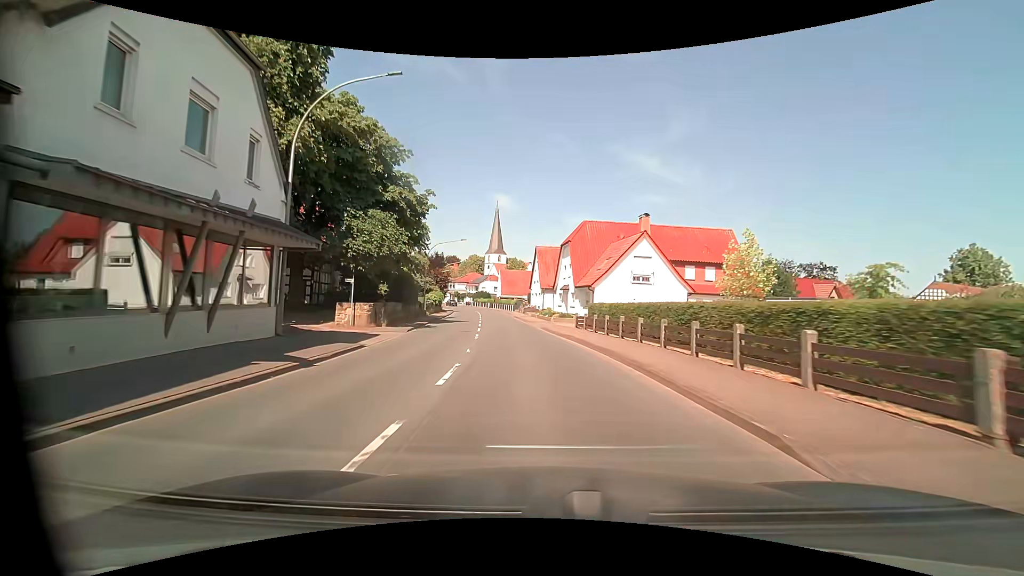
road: primary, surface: asphalt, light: Day
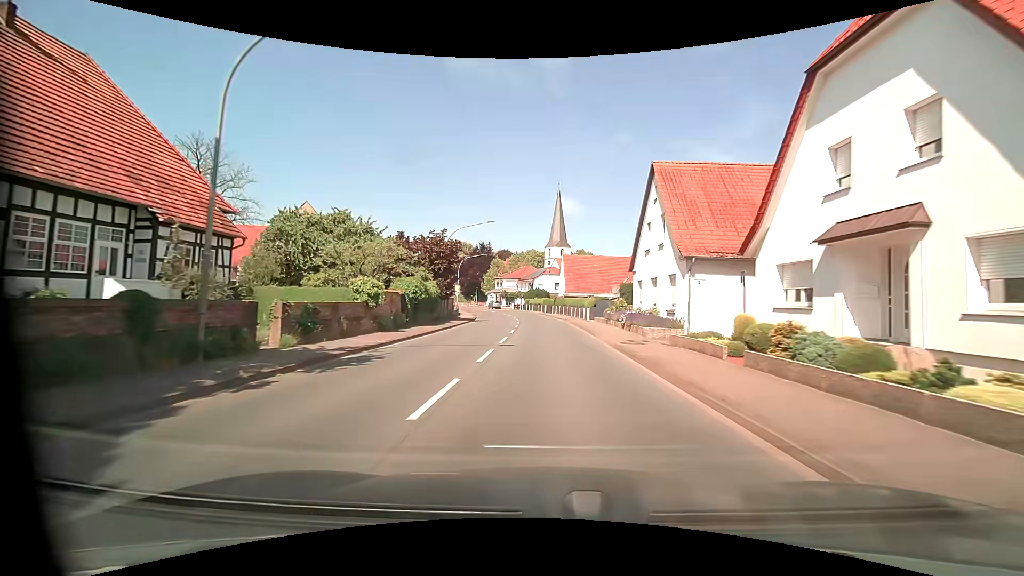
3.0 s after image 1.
(-2.8, +39.6) m; -6°
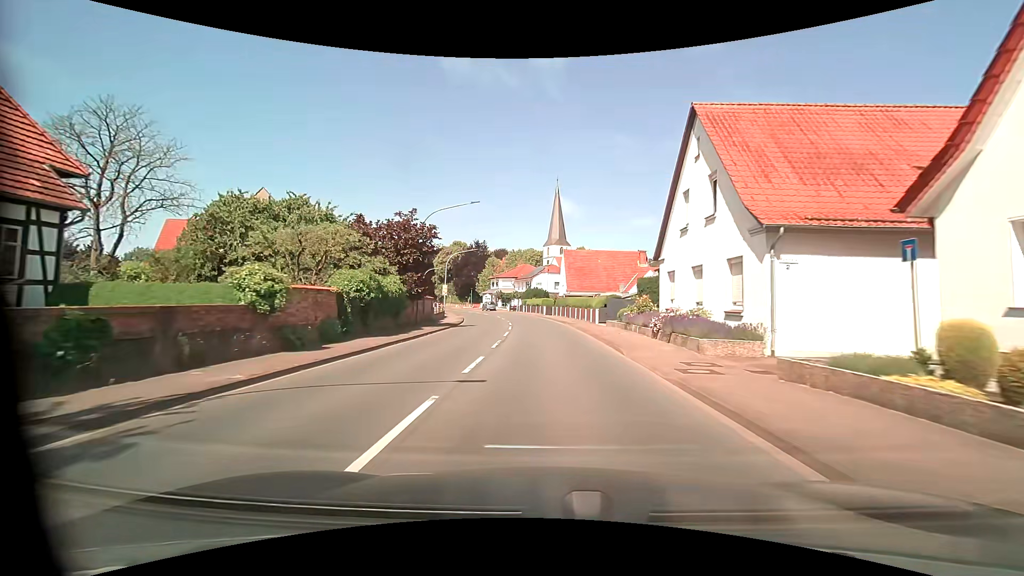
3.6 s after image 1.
(0.0, +7.9) m; 0°
(0, +10) (0, +20) (-1, +30) (-2, +40) (-3, +50) (-5, +60) (-7, +69) (-10, +79) (-13, +88) (-17, +98) m
